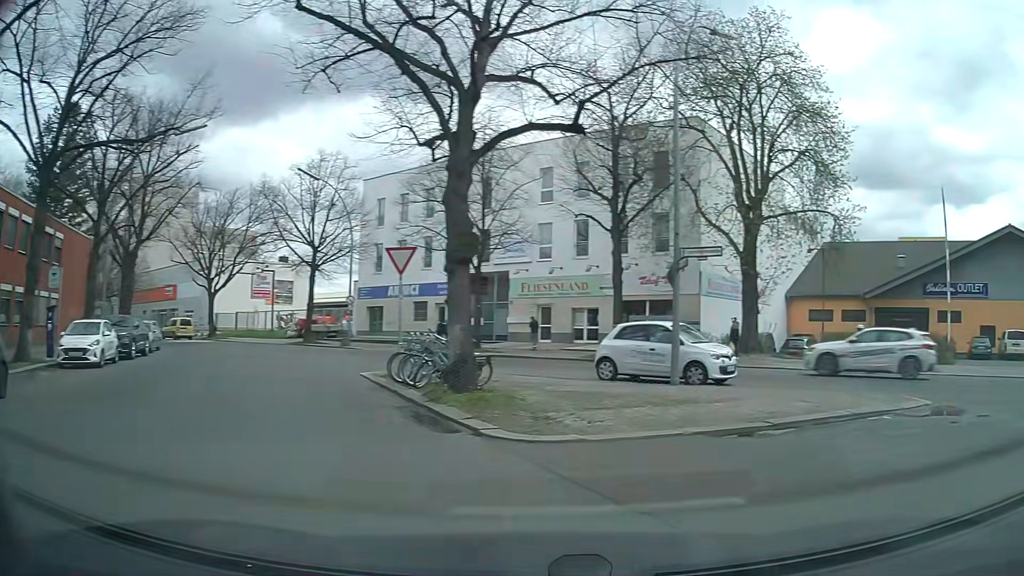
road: residential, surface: asphalt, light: Day
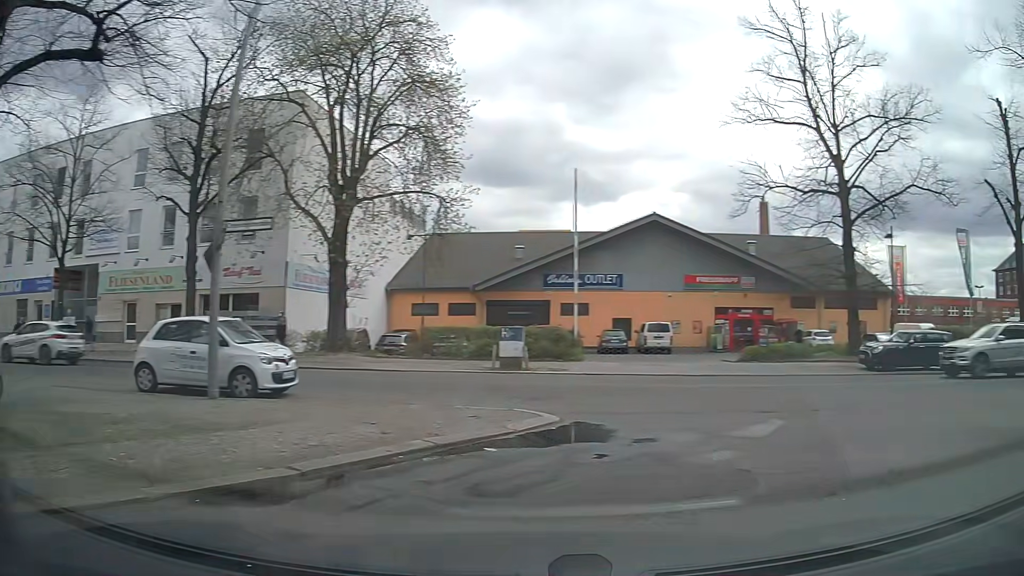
(+1.0, +3.4) m; +32°
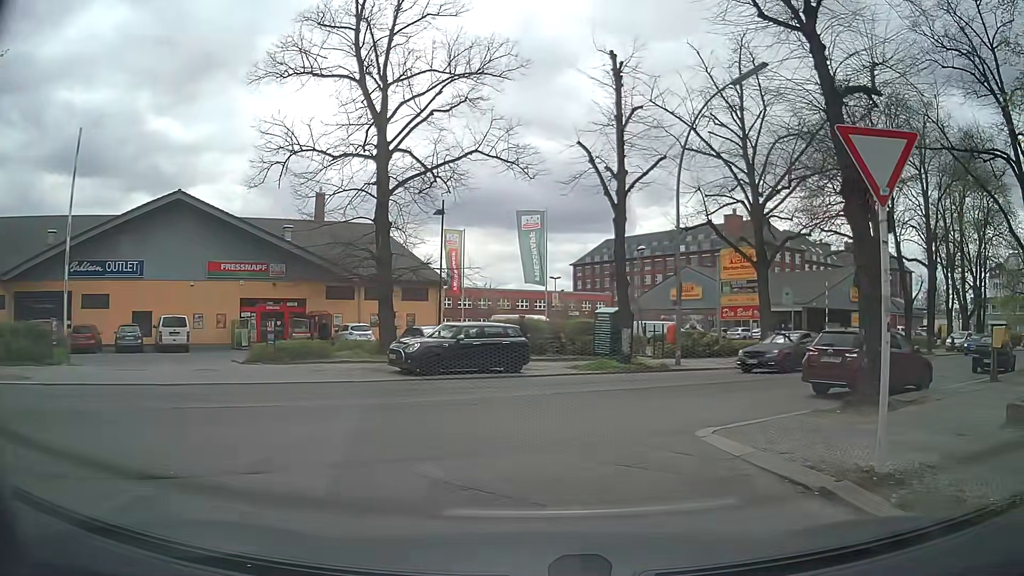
(+2.4, +5.1) m; +39°
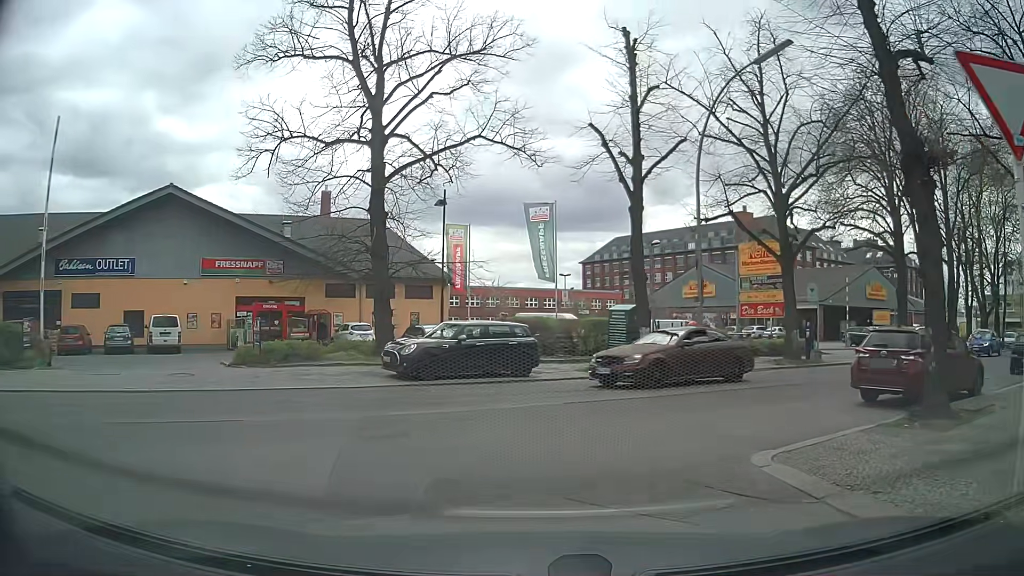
(0.0, +1.9) m; -2°
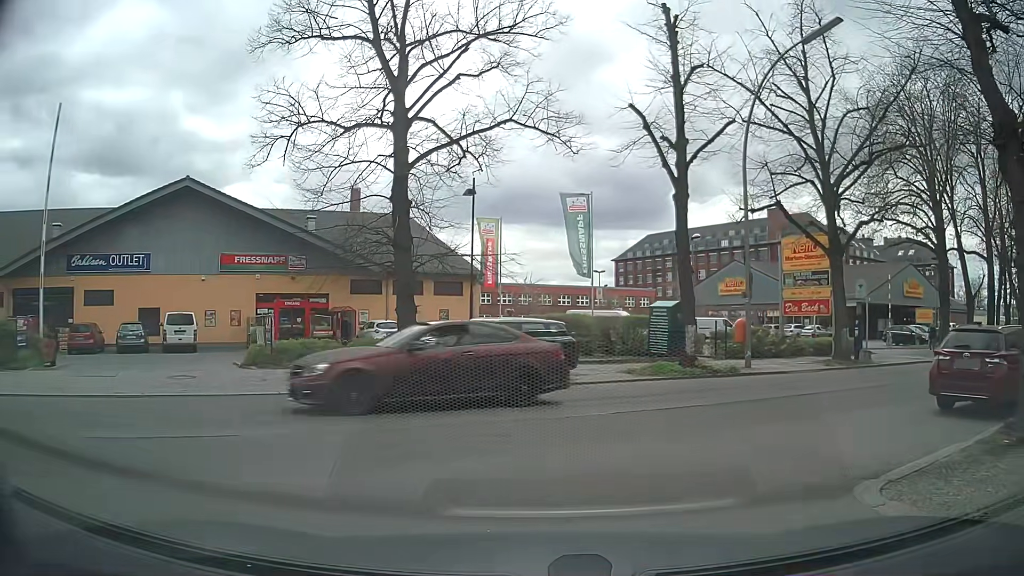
(0.0, +1.6) m; -1°
